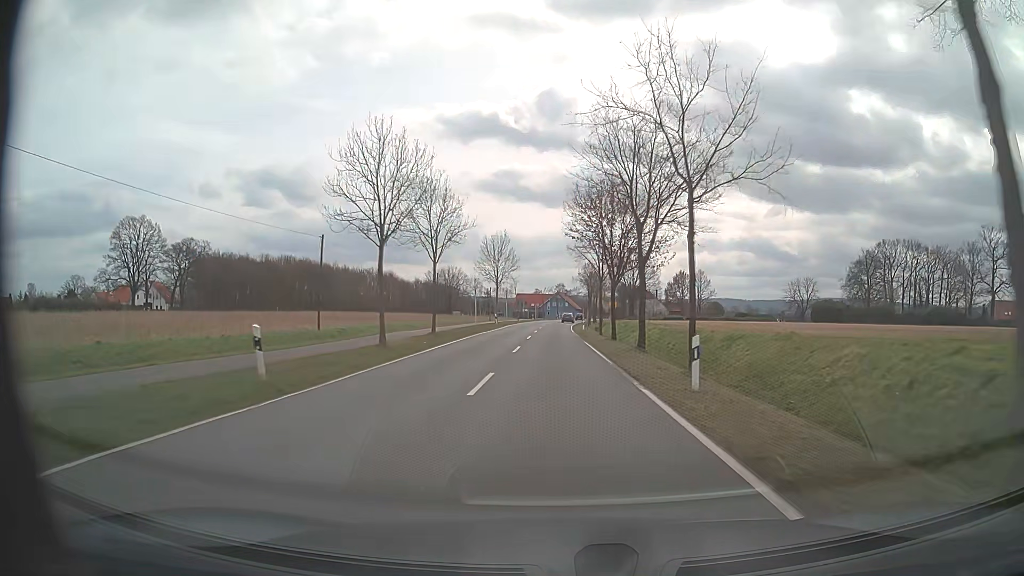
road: tertiary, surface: asphalt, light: Day
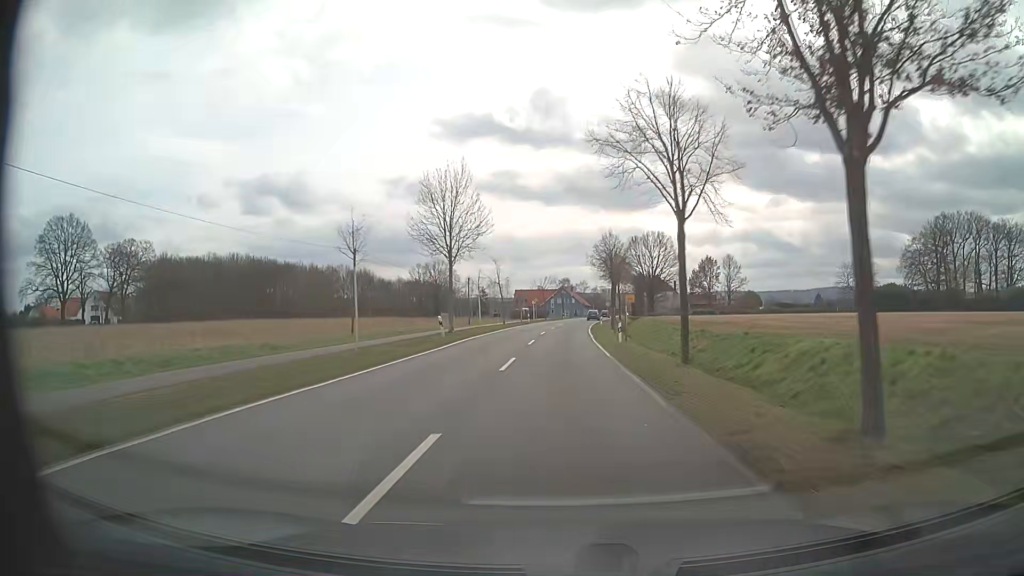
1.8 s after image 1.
(-0.1, +31.7) m; 0°
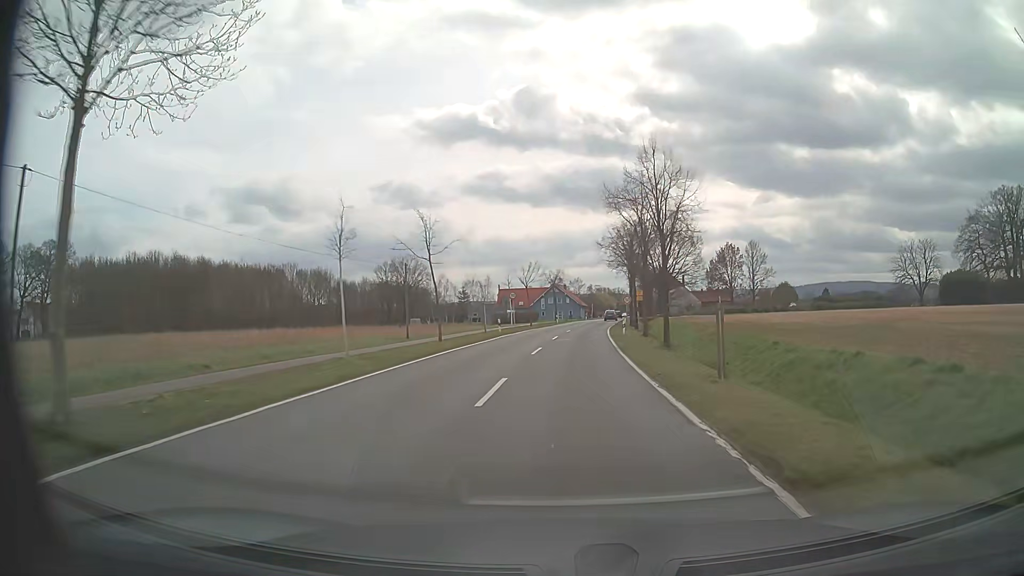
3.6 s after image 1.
(0.0, +29.5) m; 0°
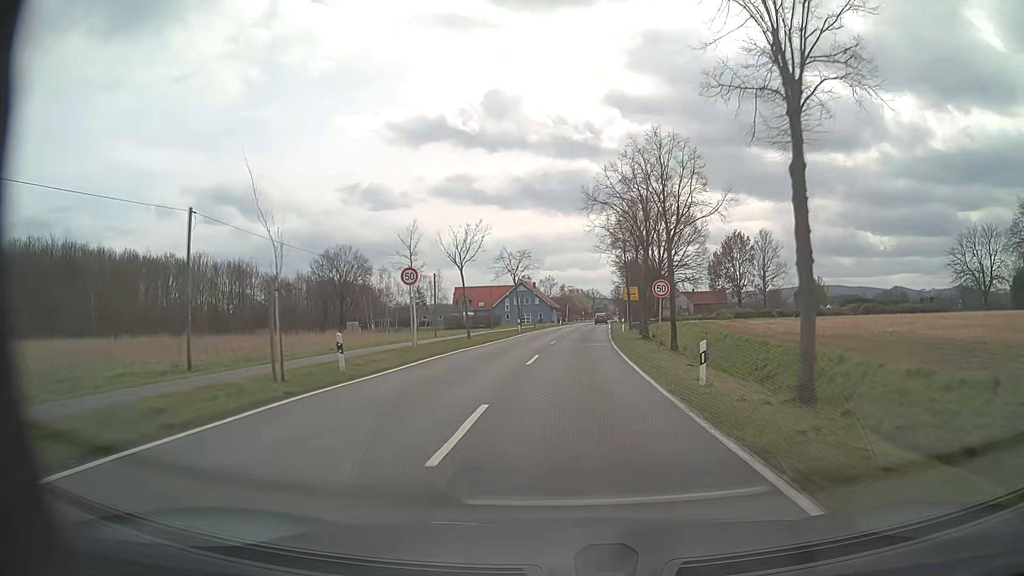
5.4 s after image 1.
(+0.6, +27.7) m; +3°
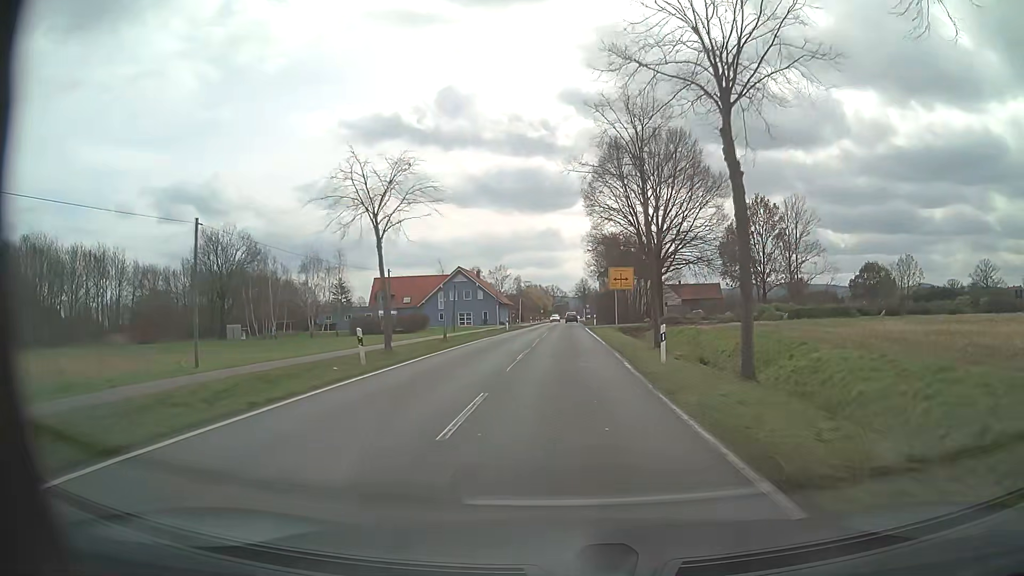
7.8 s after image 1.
(+1.1, +34.8) m; +3°
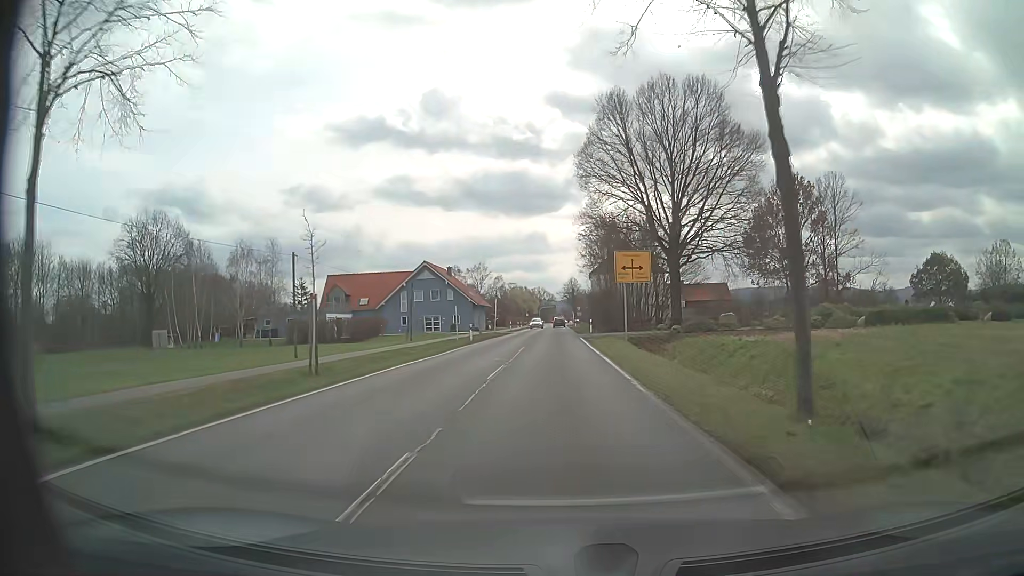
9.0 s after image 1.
(+0.2, +16.8) m; +1°
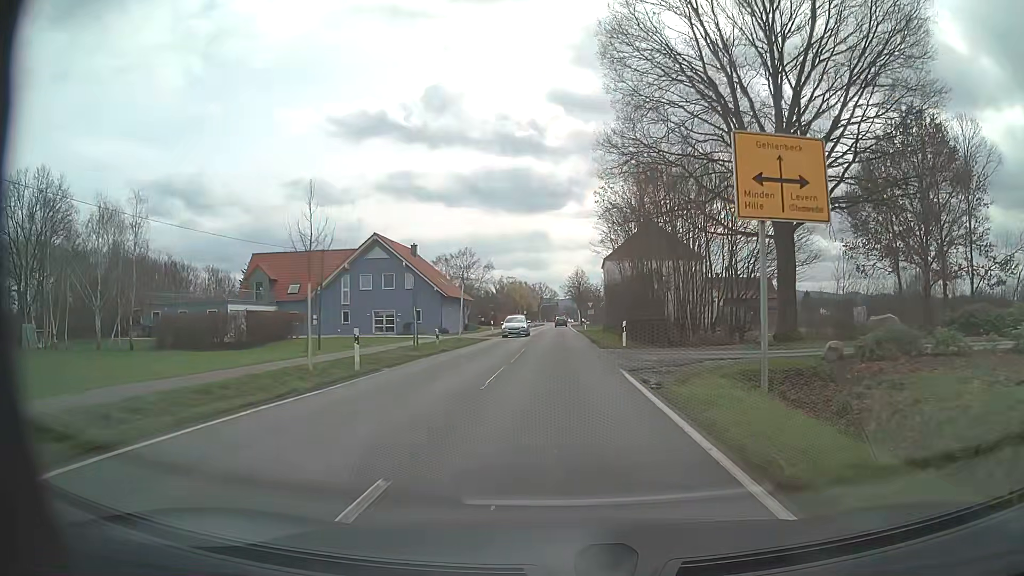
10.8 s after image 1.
(-0.1, +25.0) m; 0°
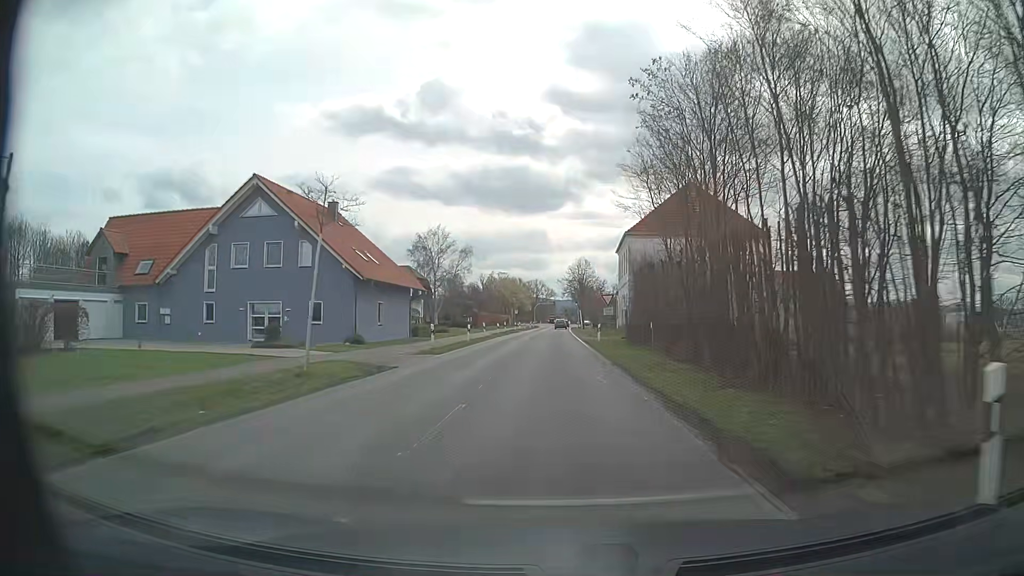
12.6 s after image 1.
(0.0, +25.0) m; 0°
(0, +10) (0, +20) (0, +30) (0, +40) (0, +50) (0, +60) (+1, +70) (+1, +80) (+1, +90) (+1, +100) m
